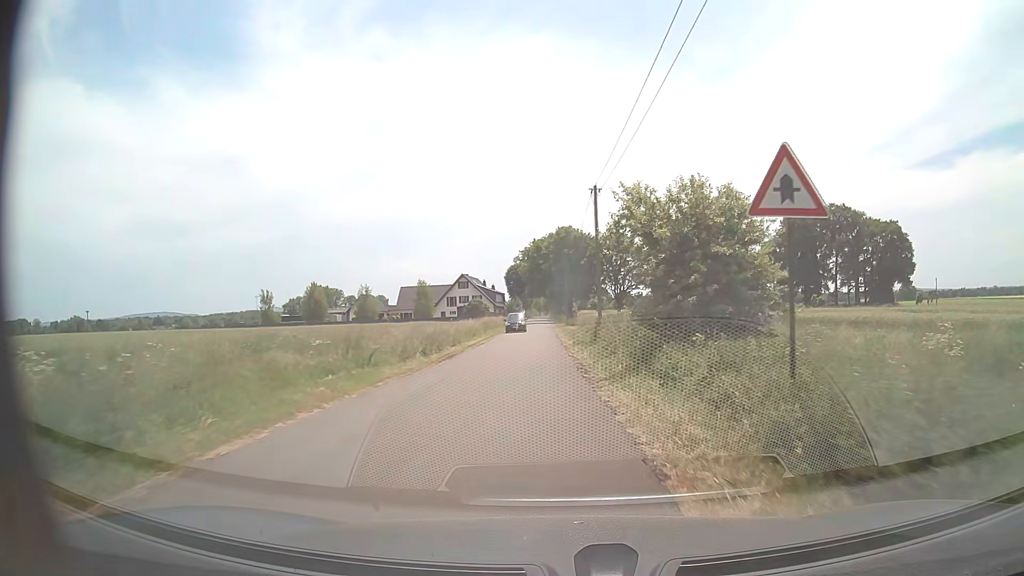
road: unclassified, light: Day
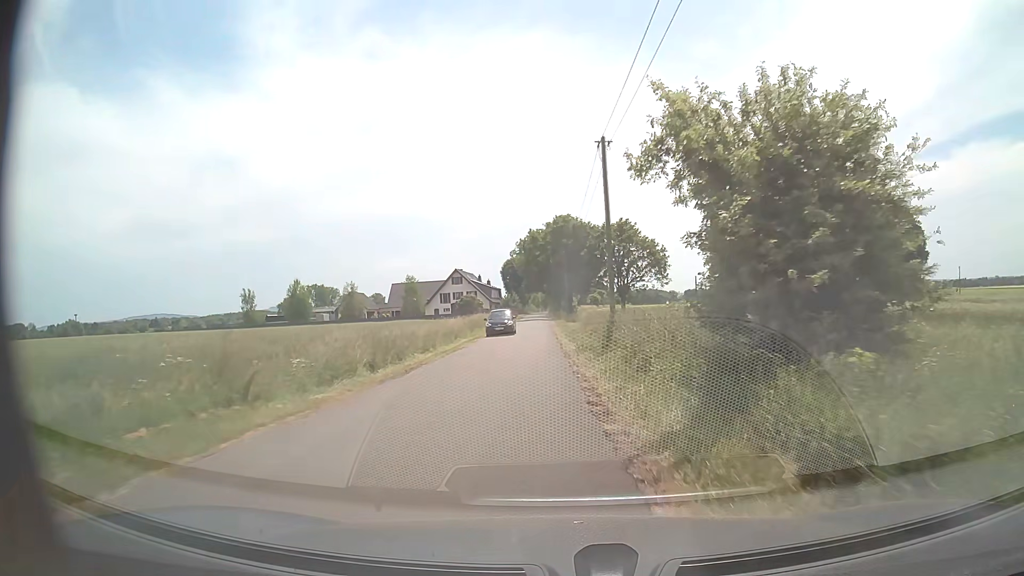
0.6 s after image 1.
(0.0, +7.1) m; 0°
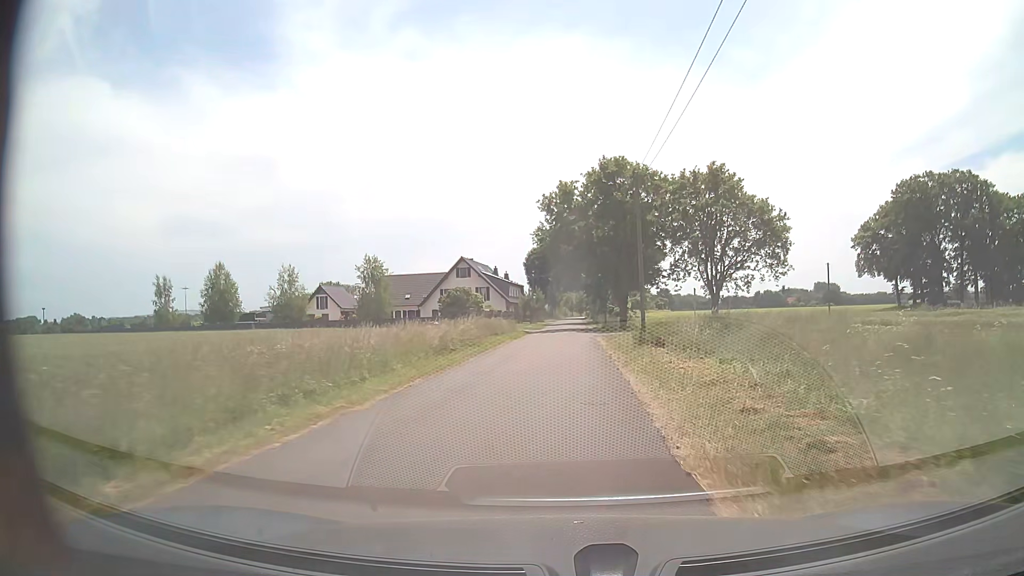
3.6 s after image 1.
(-0.9, +36.2) m; -3°
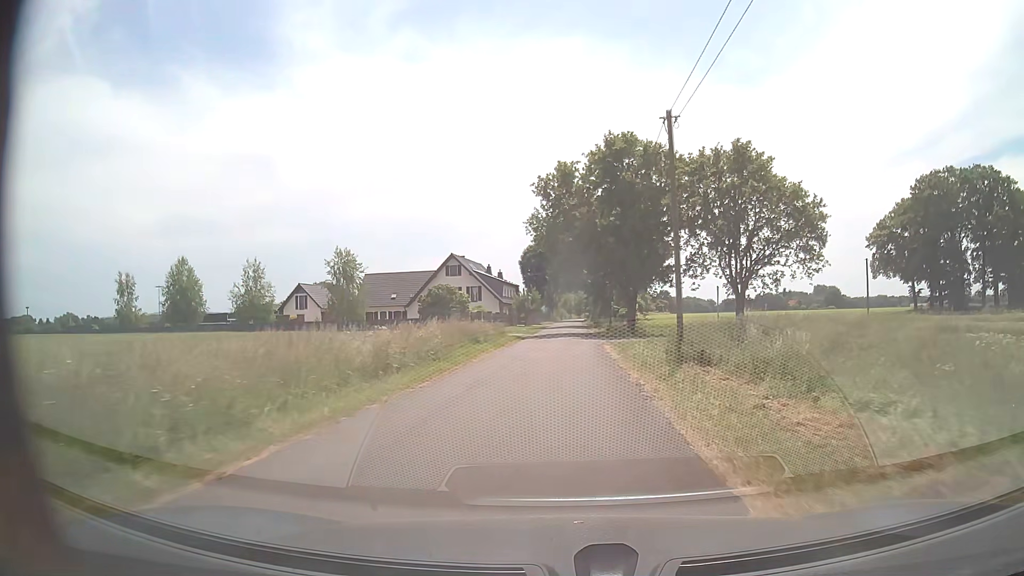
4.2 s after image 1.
(0.0, +8.0) m; 0°
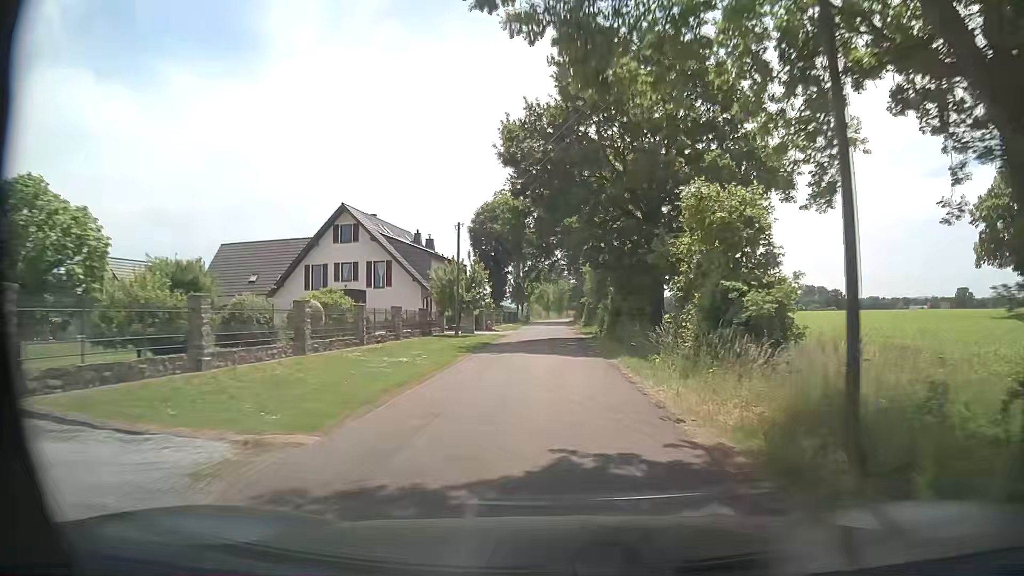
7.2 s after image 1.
(+0.6, +42.7) m; +2°
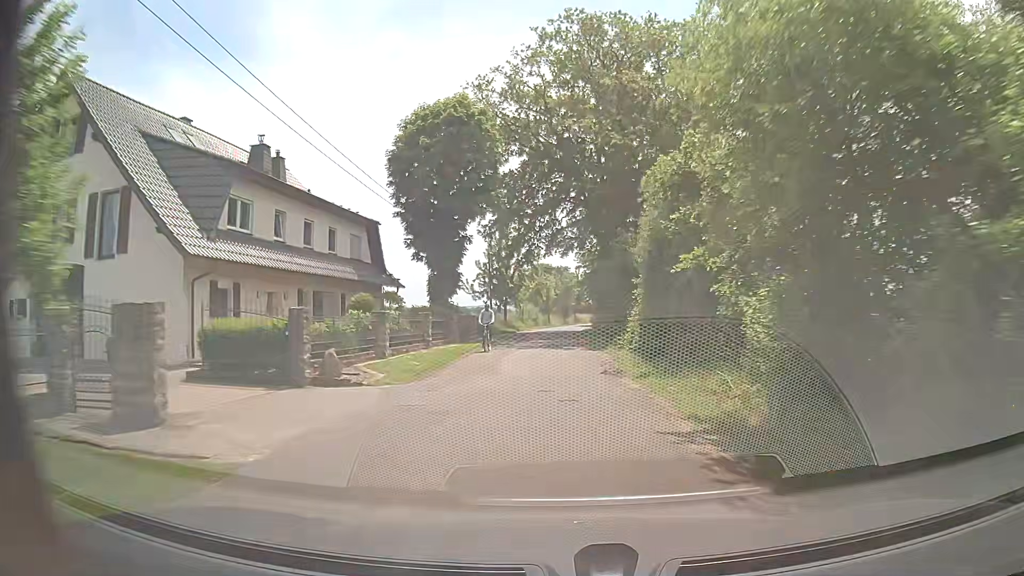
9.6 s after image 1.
(-0.2, +36.0) m; -1°
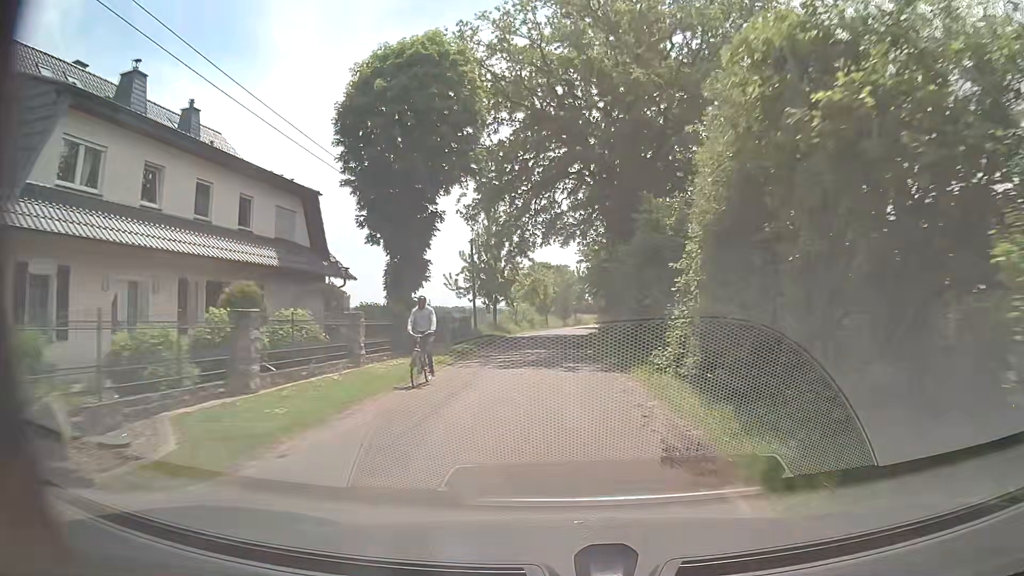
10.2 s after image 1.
(+0.1, +9.0) m; +1°
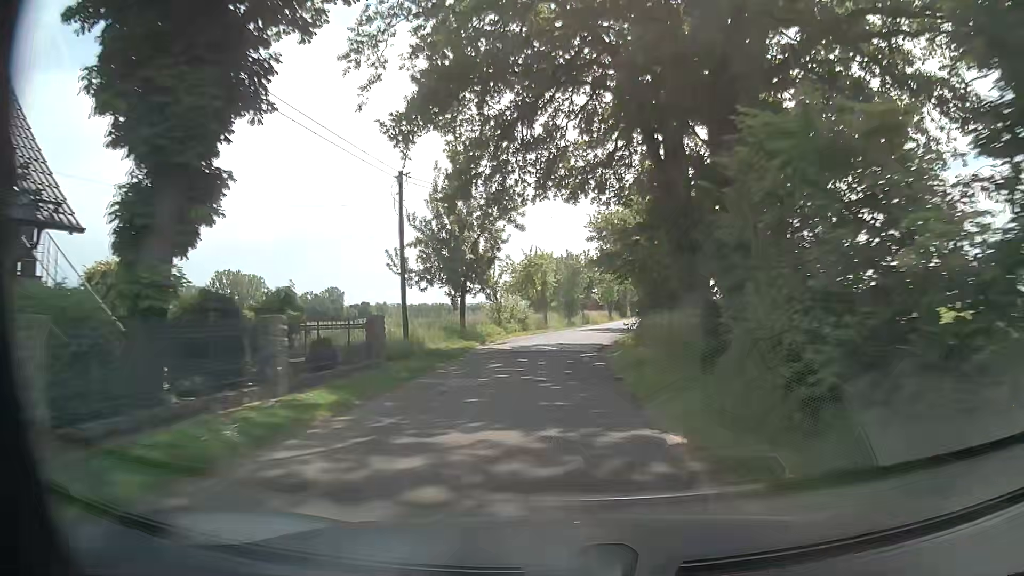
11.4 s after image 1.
(0.0, +17.9) m; -1°
(0, +10) (0, +20) (+1, +30) (+2, +40) (+4, +50) (+6, +60) (+8, +69) (+10, +79) (+12, +89) (+14, +99) m
